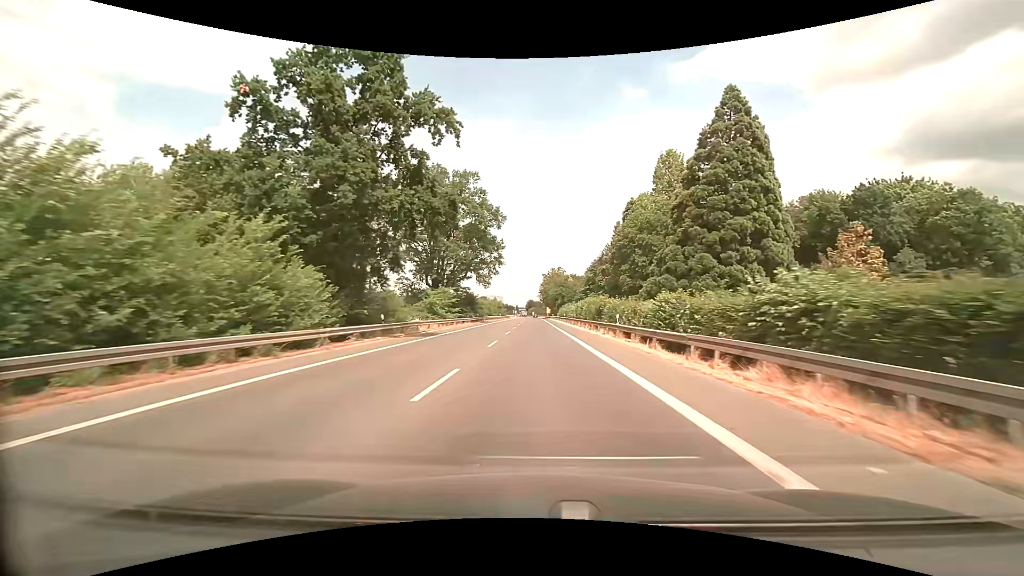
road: primary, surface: asphalt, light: Day
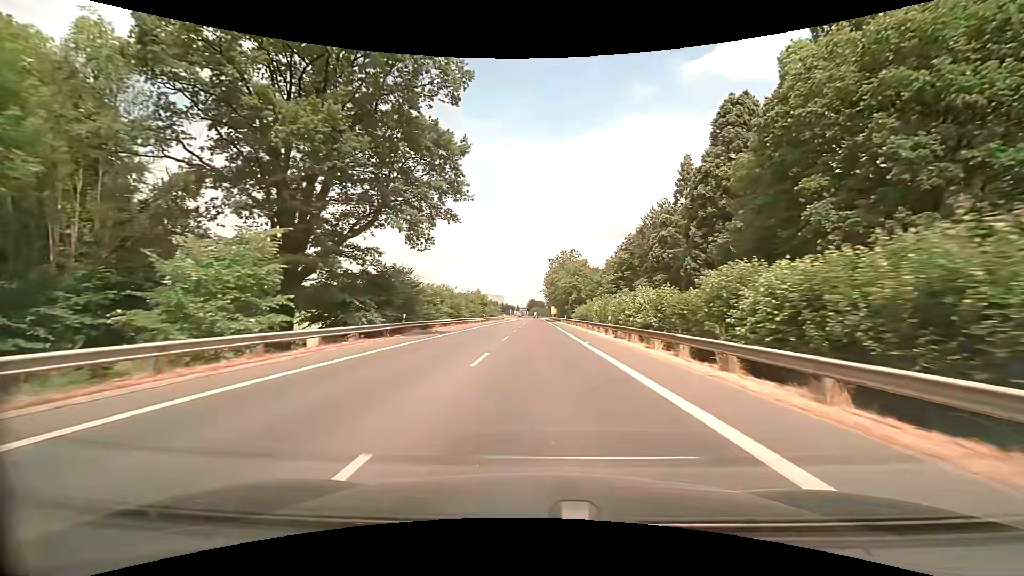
(-0.2, +43.0) m; 0°
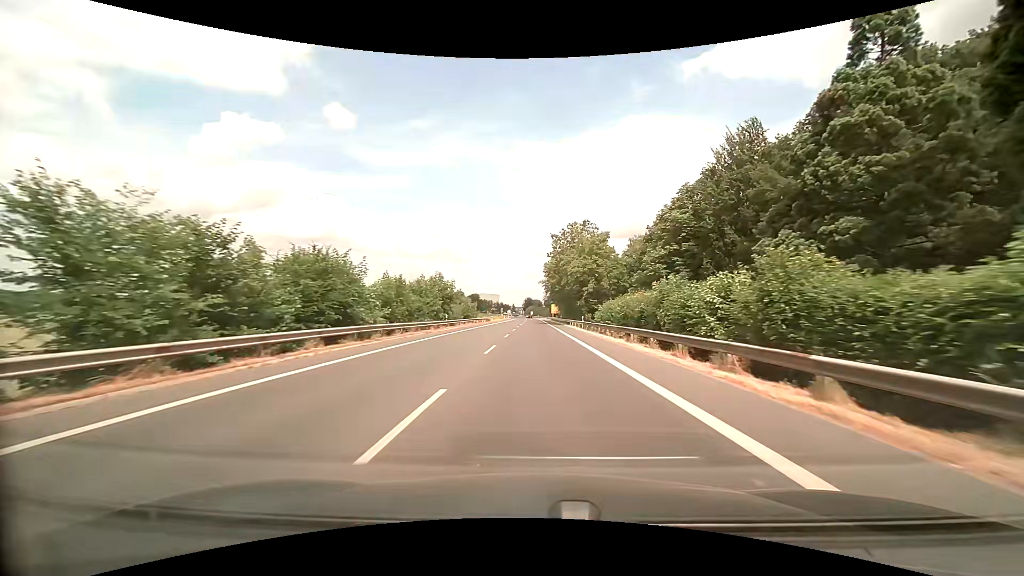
(+0.1, +32.2) m; 0°
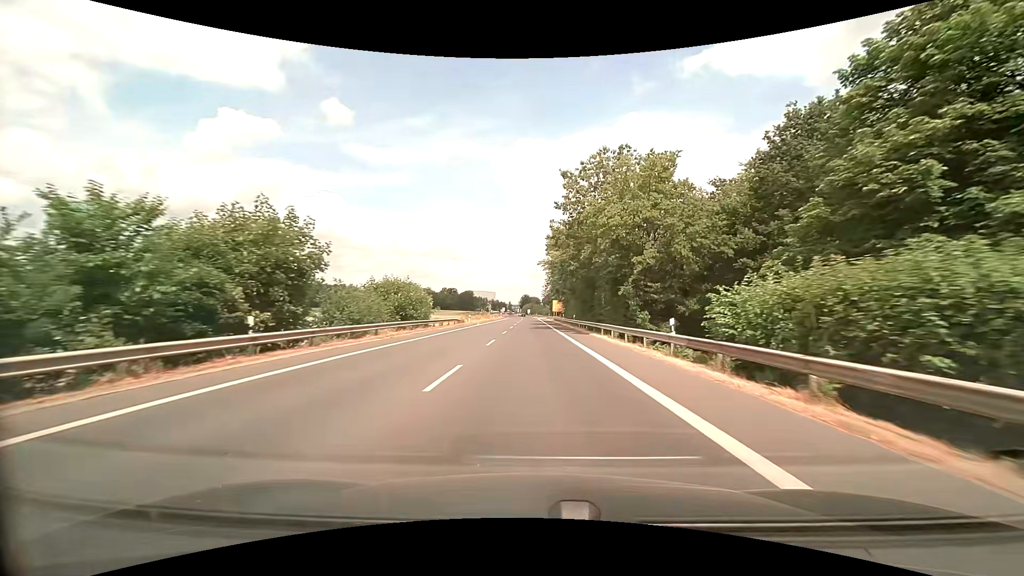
(+0.2, +32.2) m; 0°
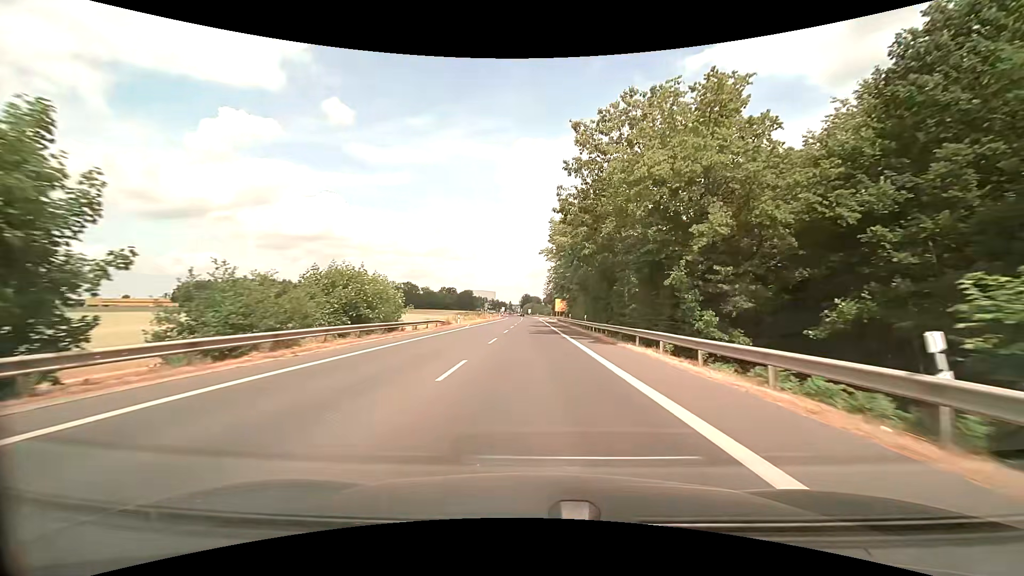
(0.0, +10.7) m; 0°
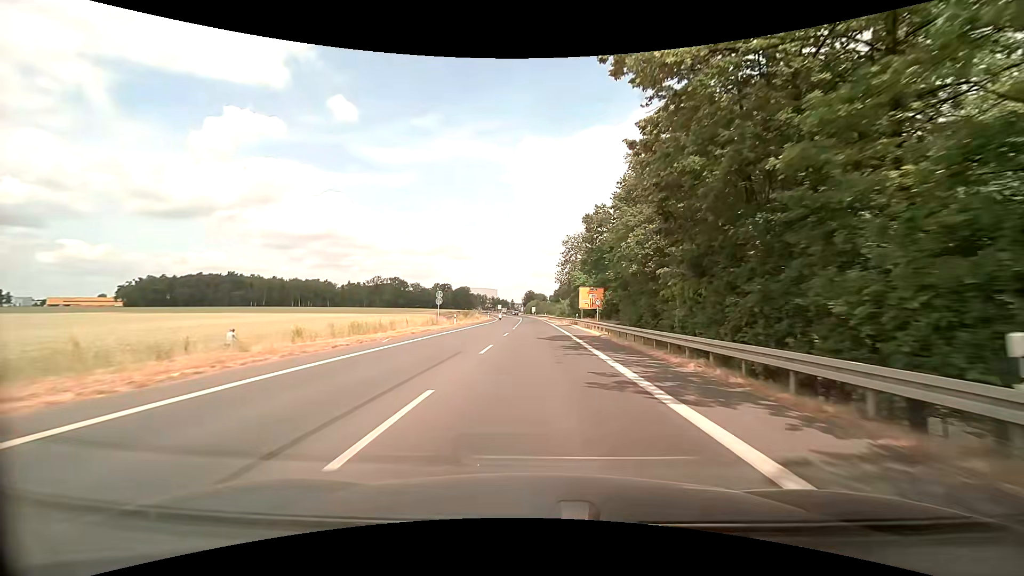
(-0.4, +53.7) m; -1°
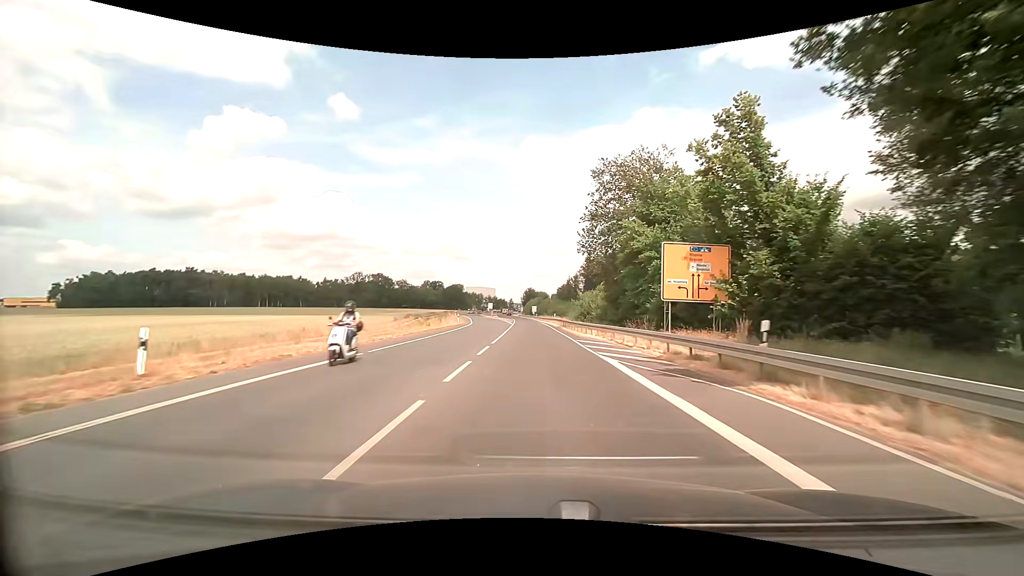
(+0.2, +42.9) m; 0°
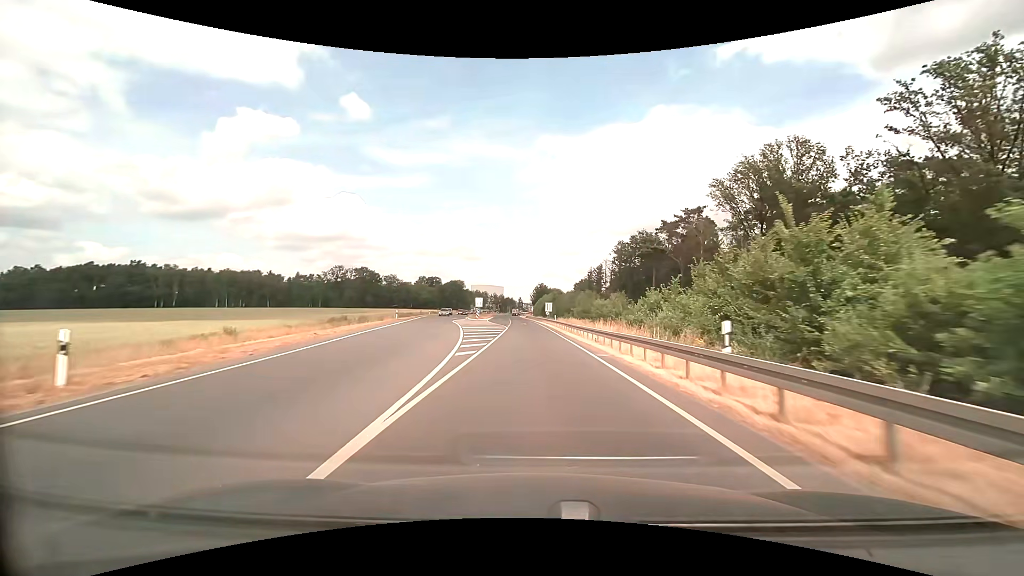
(-0.3, +53.7) m; -1°
(0, +10) (0, +20) (0, +30) (0, +40) (-1, +50) (-1, +60) (-1, +70) (-2, +80) (-2, +90) (-3, +100) m
